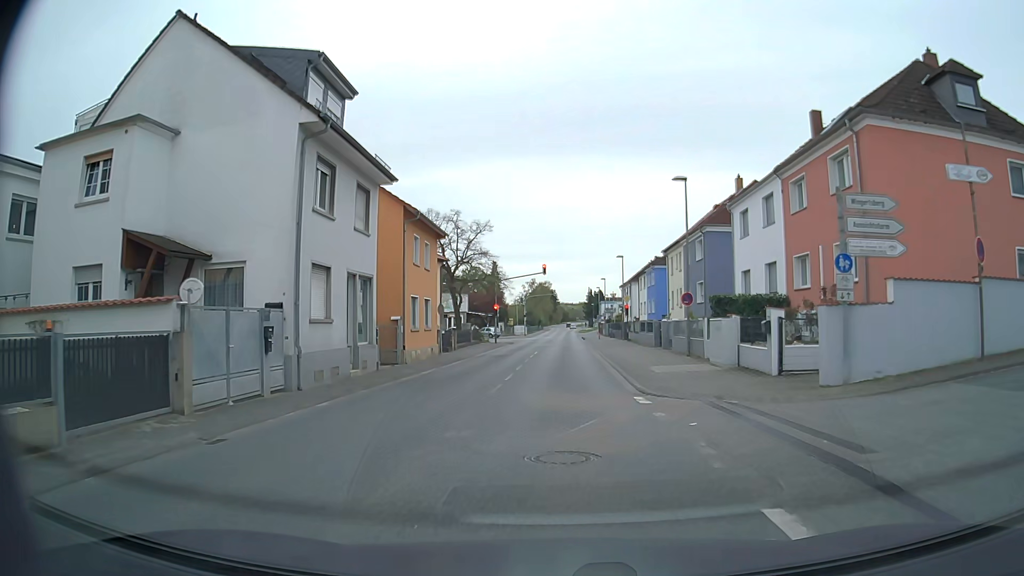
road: secondary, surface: asphalt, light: Day
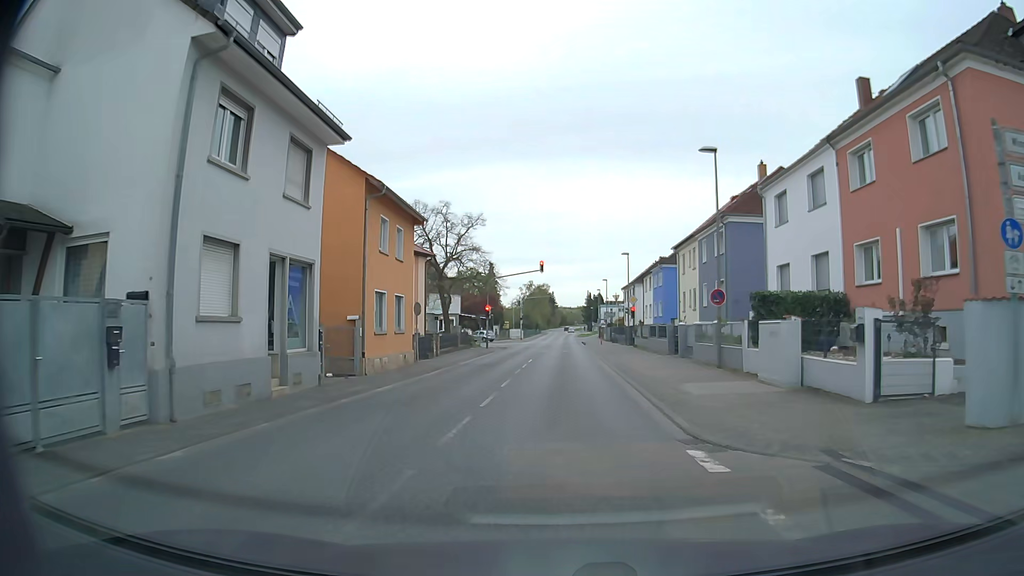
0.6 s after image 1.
(0.0, +5.8) m; 0°
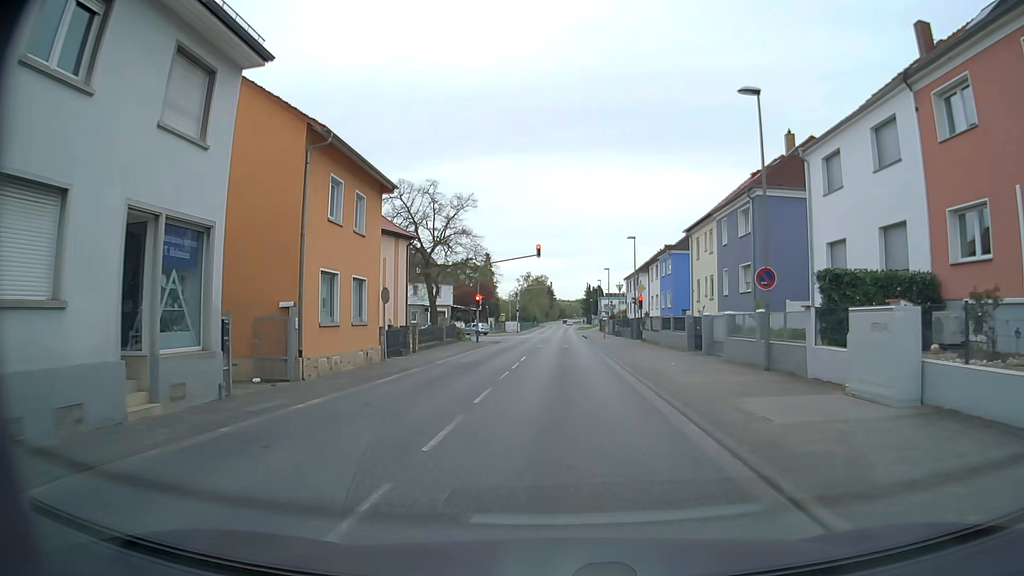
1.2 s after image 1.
(0.0, +5.5) m; 0°
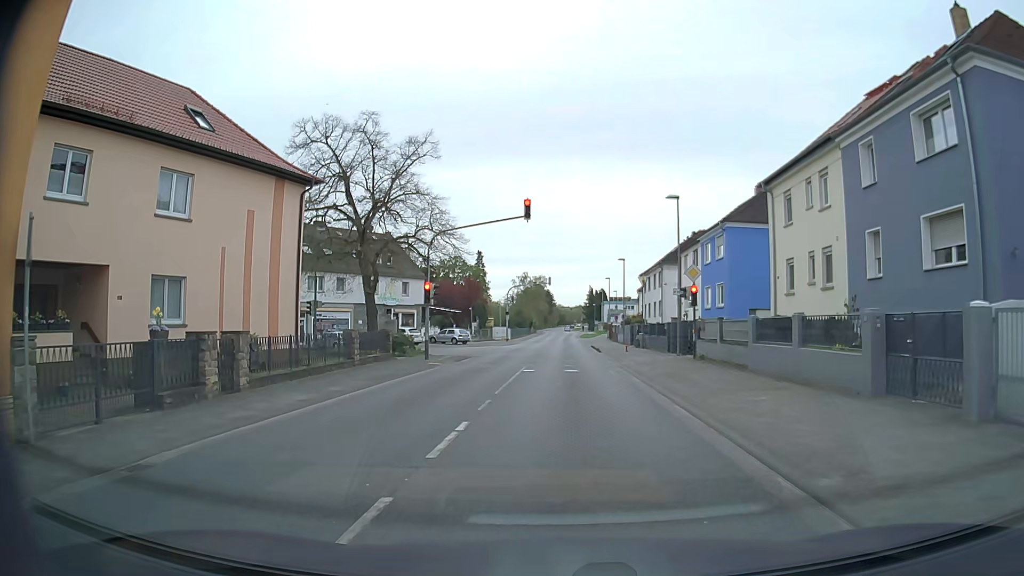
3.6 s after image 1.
(+0.1, +18.0) m; 0°
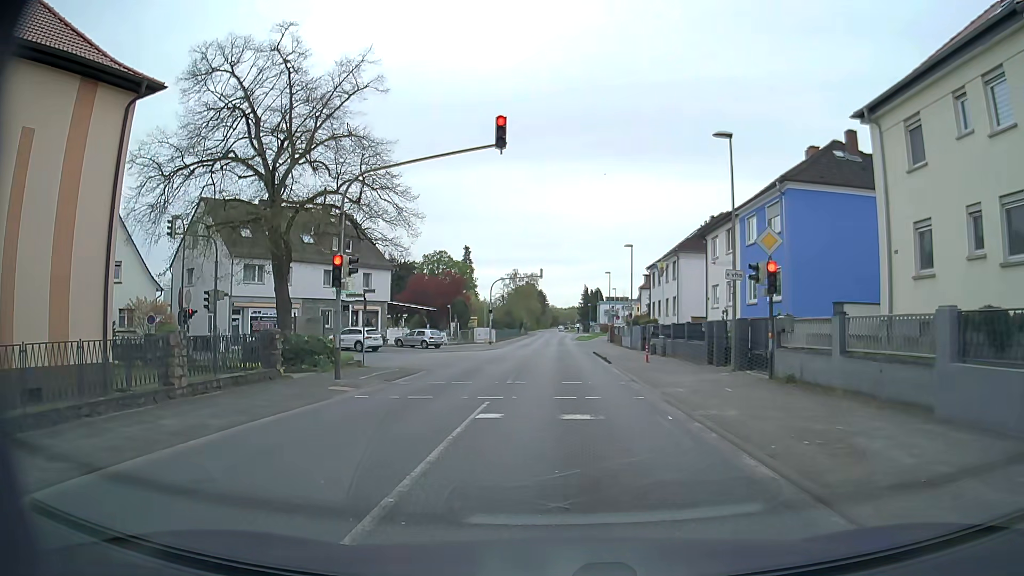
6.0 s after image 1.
(+0.1, +11.0) m; +1°
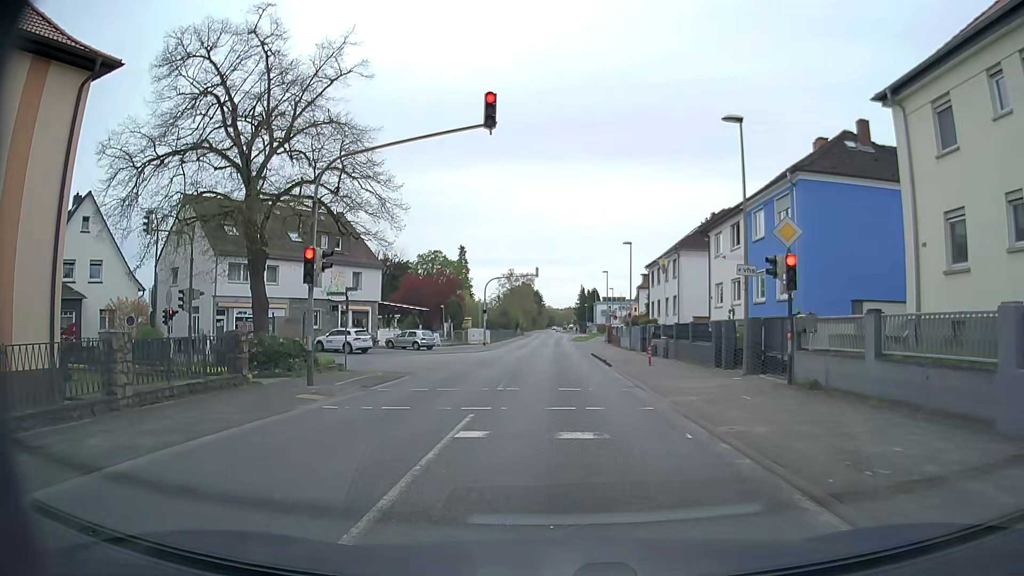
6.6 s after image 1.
(0.0, +1.7) m; 0°
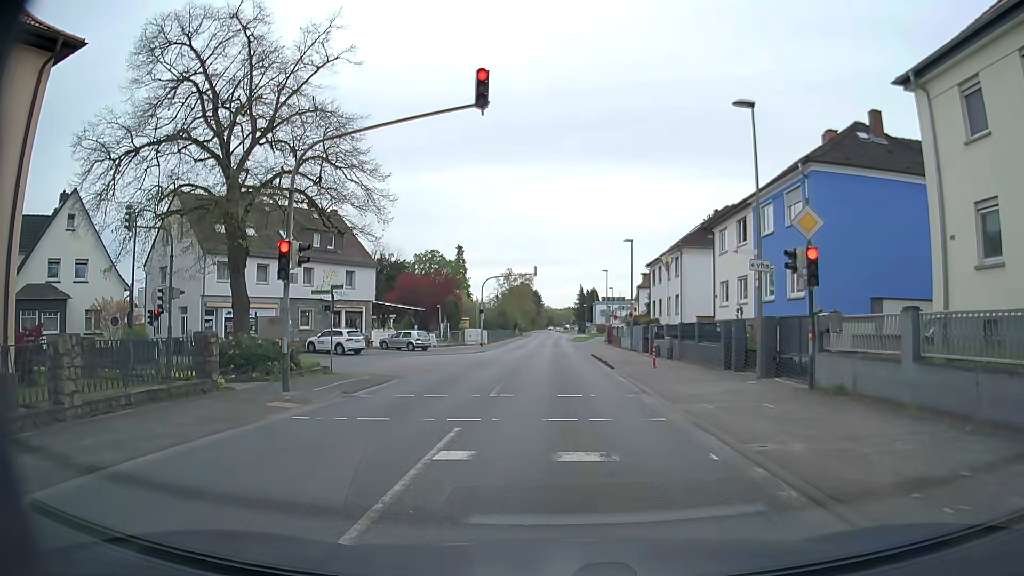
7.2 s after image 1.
(0.0, +1.4) m; +2°
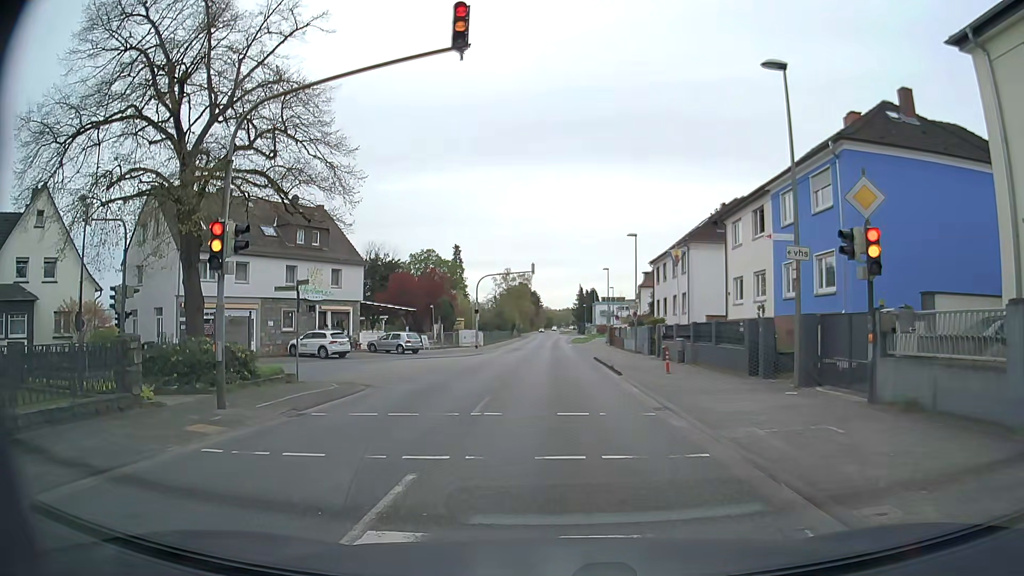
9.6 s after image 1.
(0.0, +2.9) m; -1°
